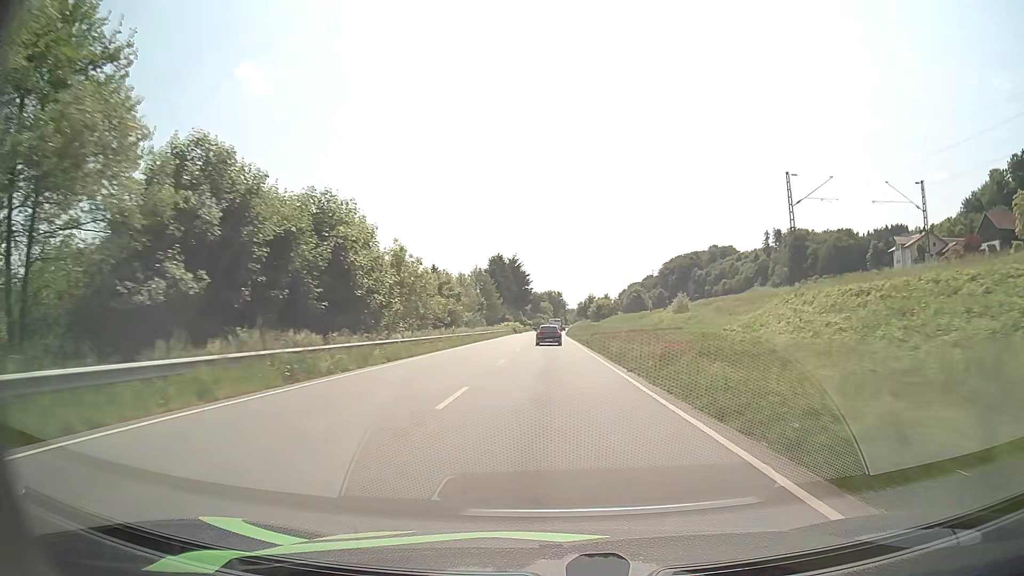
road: primary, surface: asphalt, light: Day
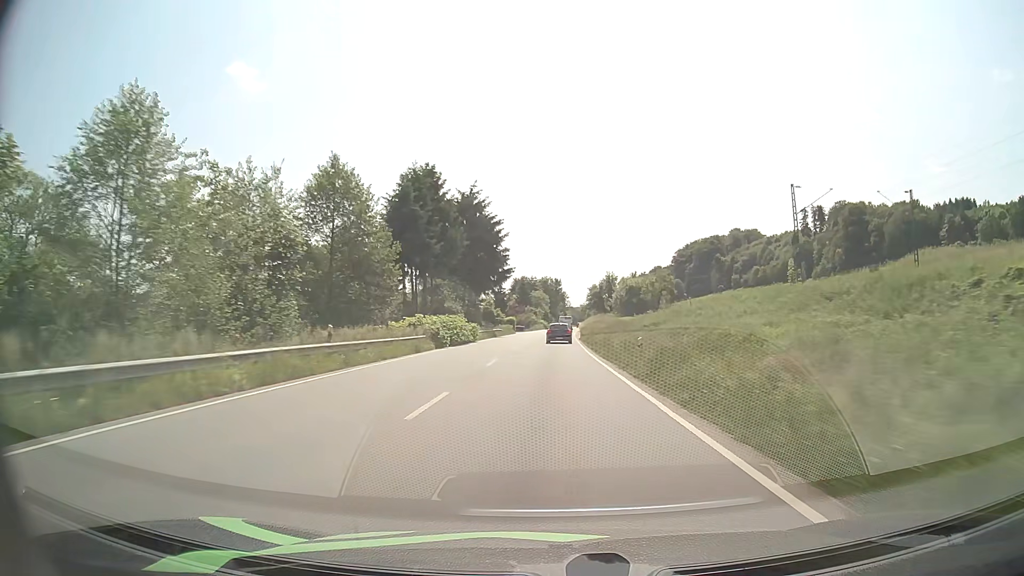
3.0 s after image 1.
(+0.2, +75.0) m; 0°
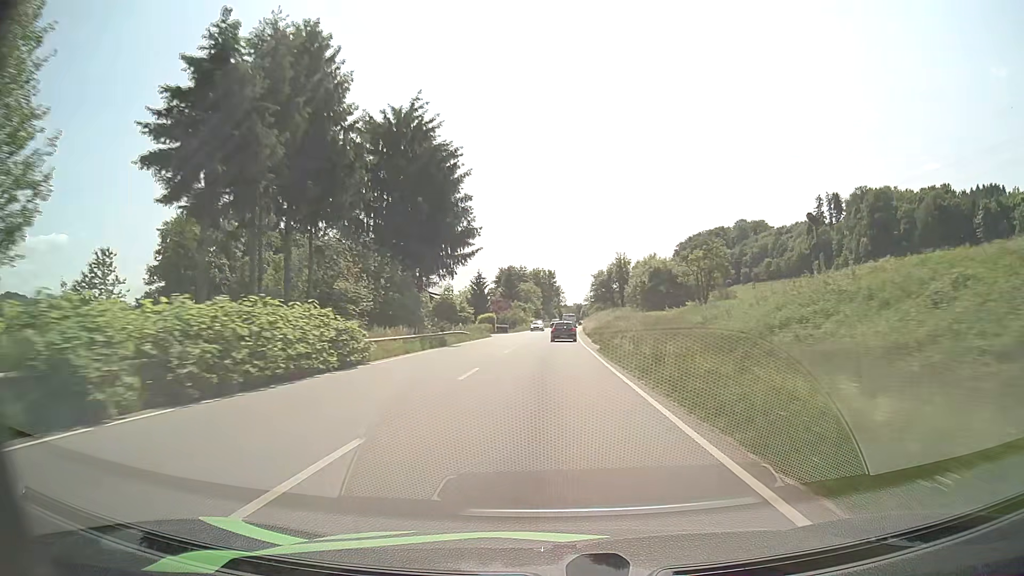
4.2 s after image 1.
(+0.1, +30.4) m; 0°
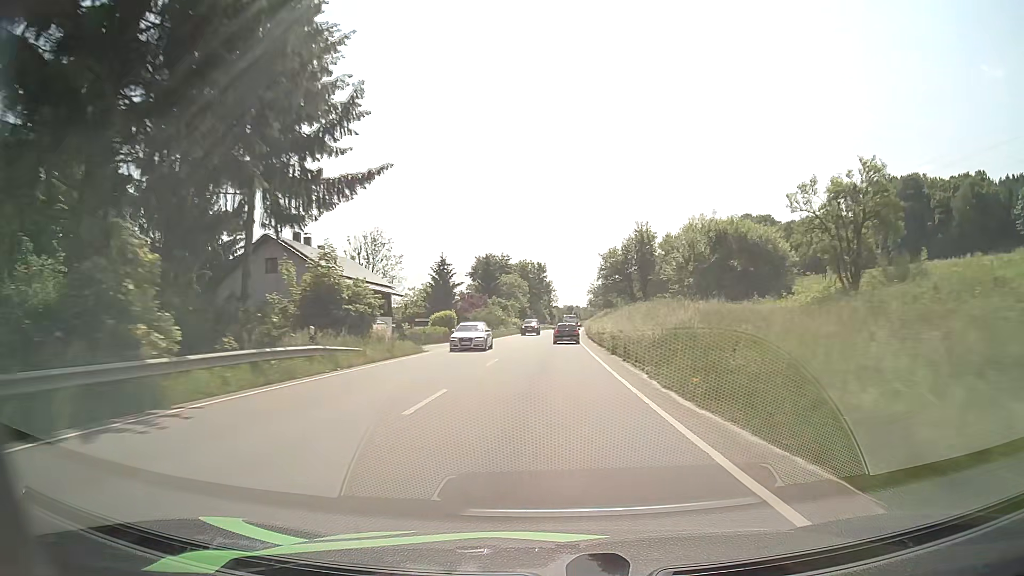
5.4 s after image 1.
(+0.2, +30.3) m; +1°
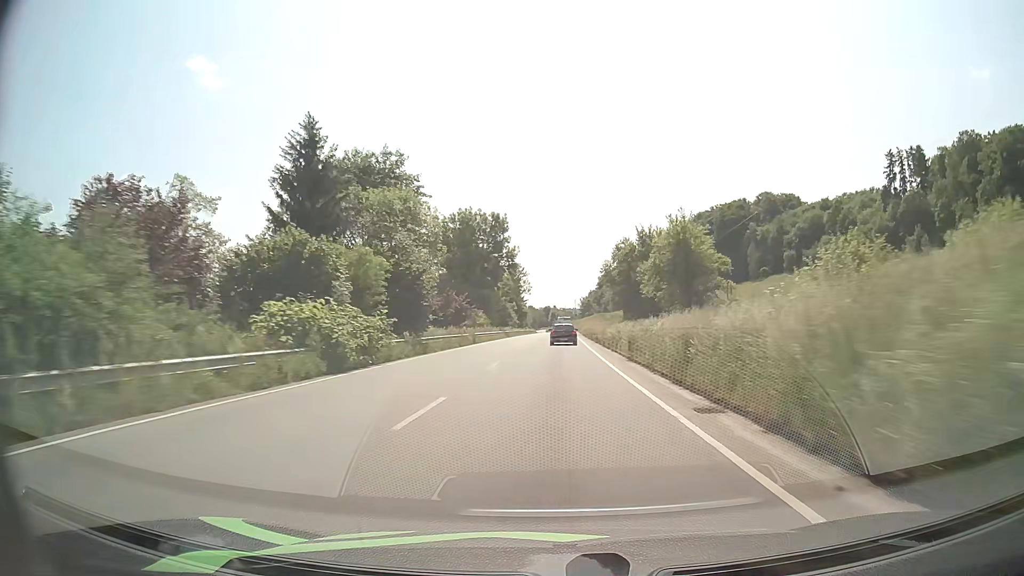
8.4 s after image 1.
(+1.6, +74.7) m; +2°
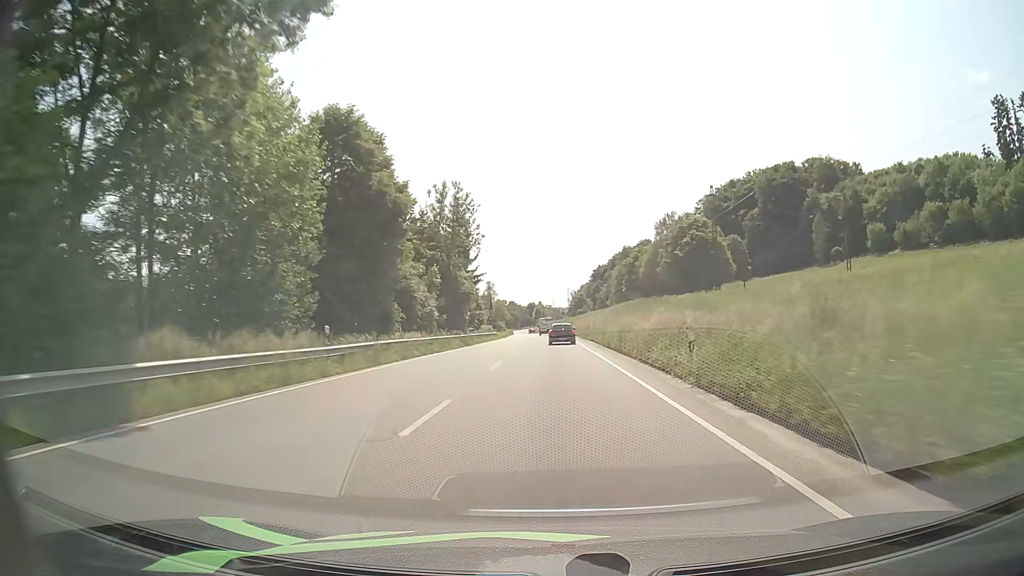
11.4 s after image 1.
(+1.0, +74.1) m; +1°
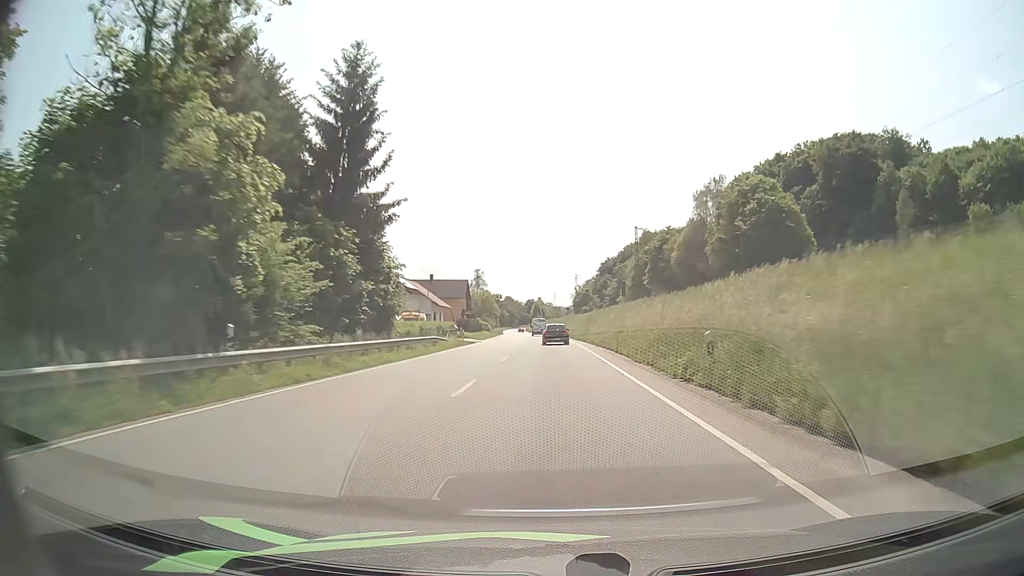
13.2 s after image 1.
(0.0, +44.5) m; 0°
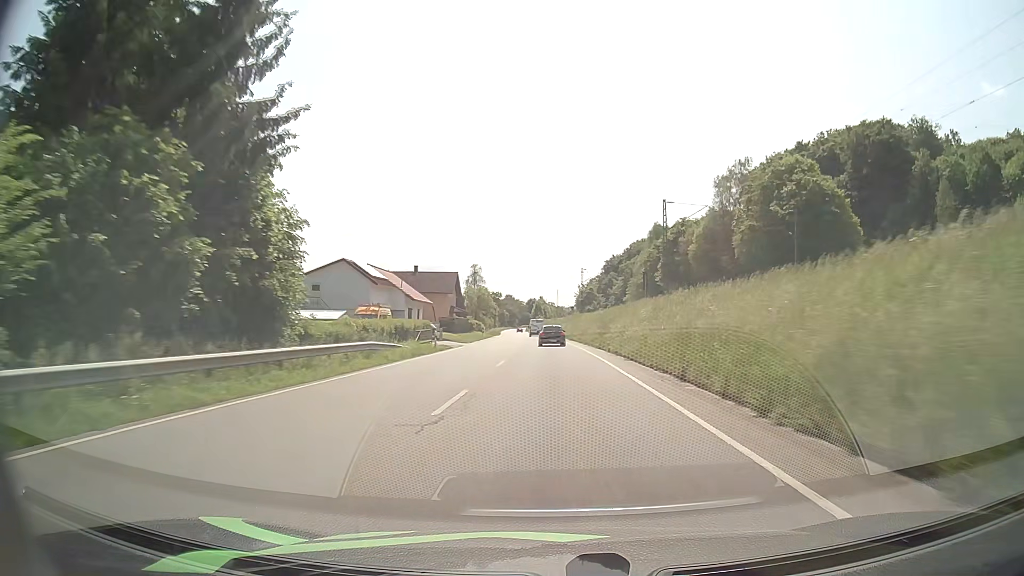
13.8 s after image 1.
(0.0, +14.9) m; 0°
(0, +10) (0, +20) (0, +30) (0, +40) (0, +50) (-1, +60) (-1, +70) (-1, +80) (-2, +90) (-2, +100) m
